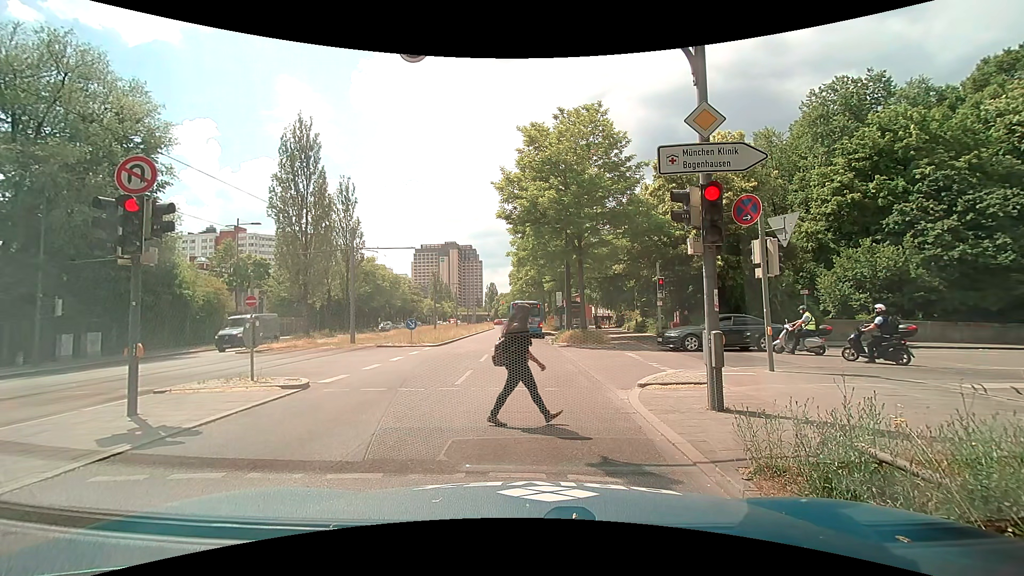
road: secondary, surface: asphalt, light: Day
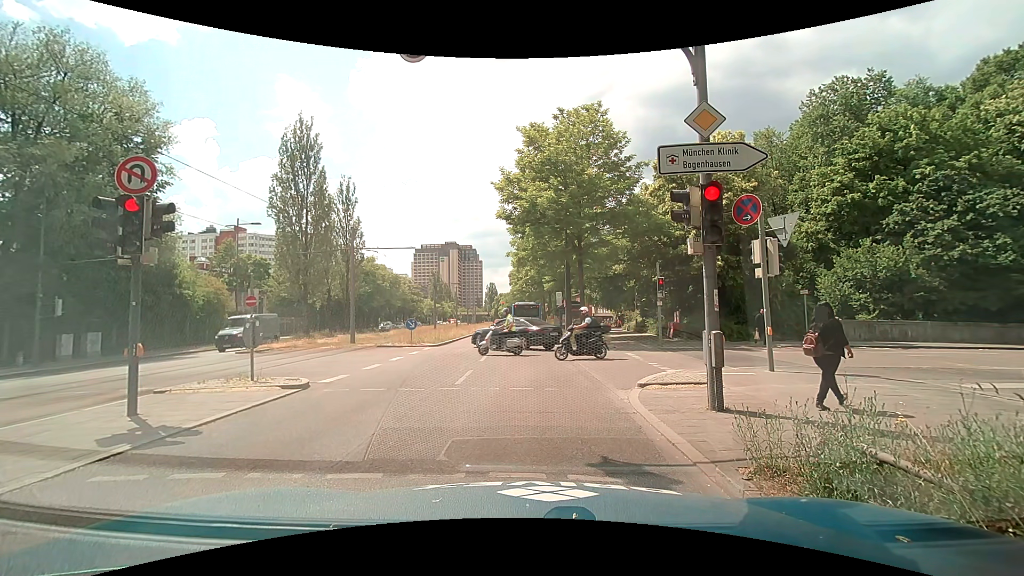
(0.0, 0.0) m; 0°
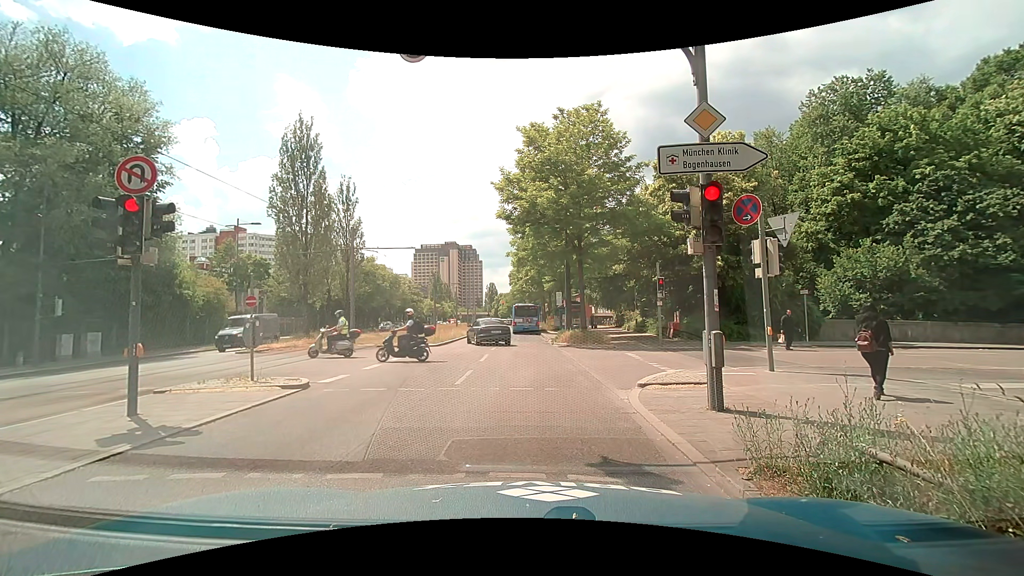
(0.0, 0.0) m; 0°
(0, +10) (+1, +20) (+1, +30) (+2, +40) (+2, +50) (+3, +60) (+3, +70) (+3, +80) (+4, +90) (+4, +100) m
